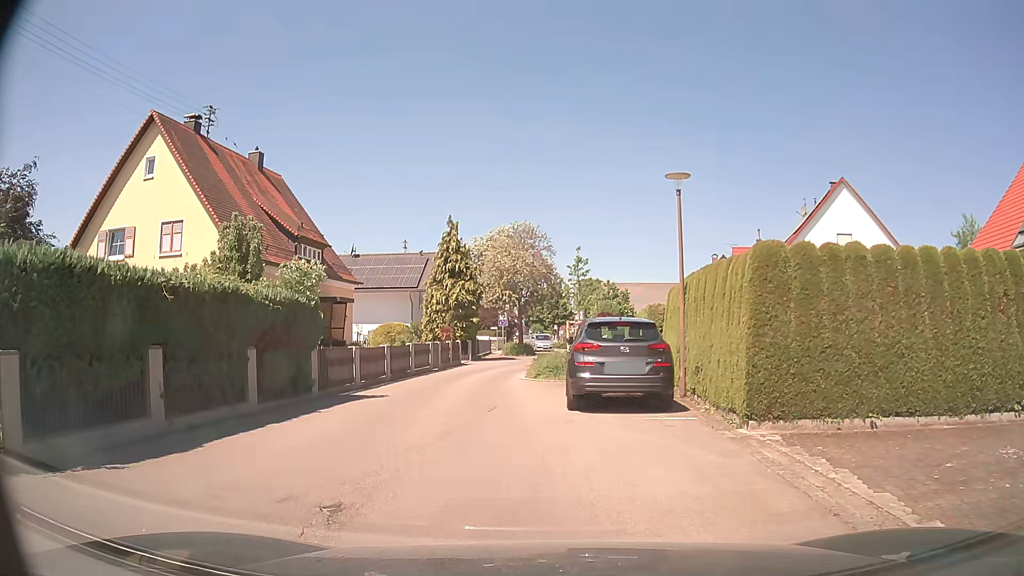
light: Day
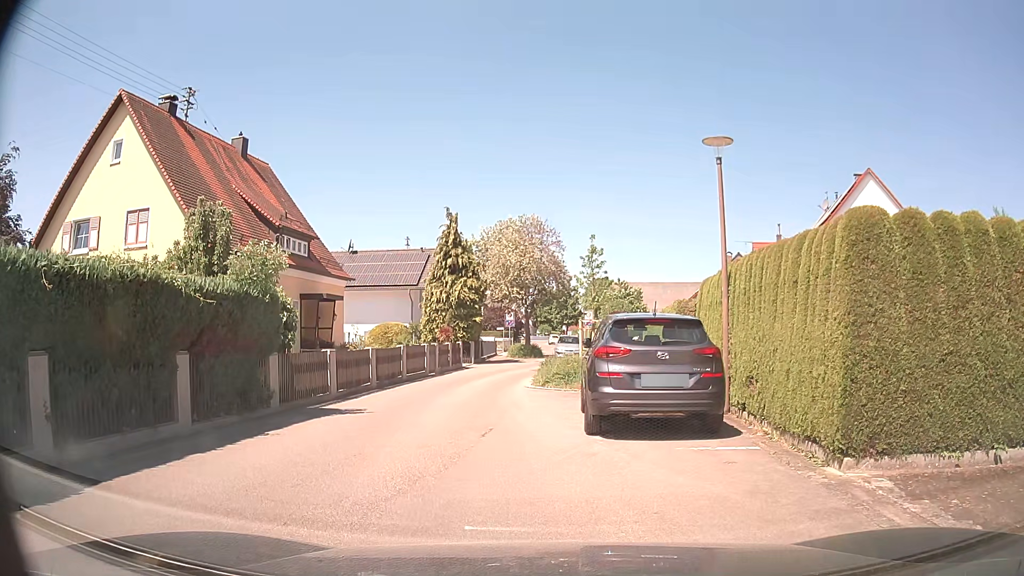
(0.0, +2.7) m; 0°
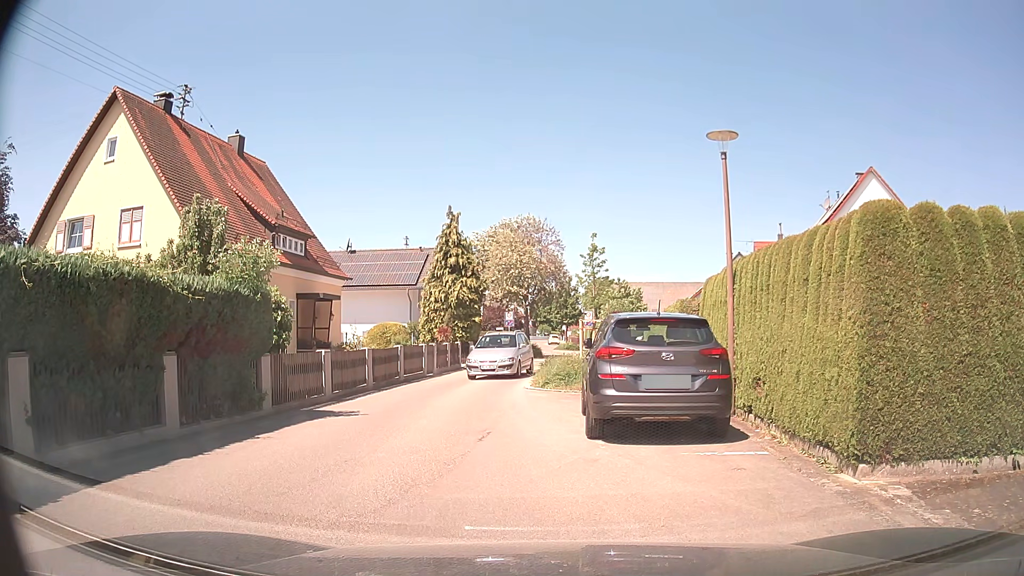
(0.0, +0.4) m; 0°
